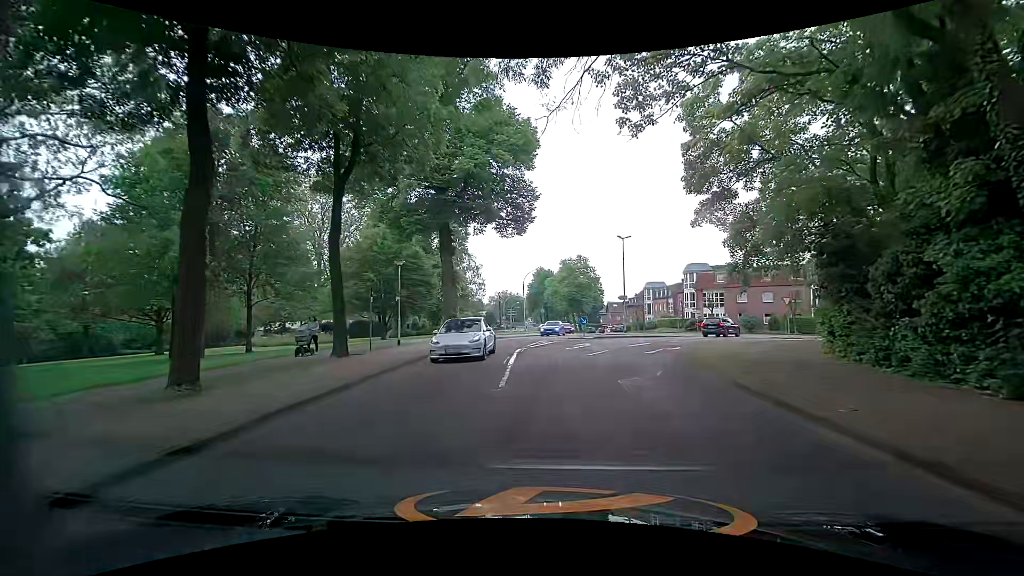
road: unclassified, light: Day
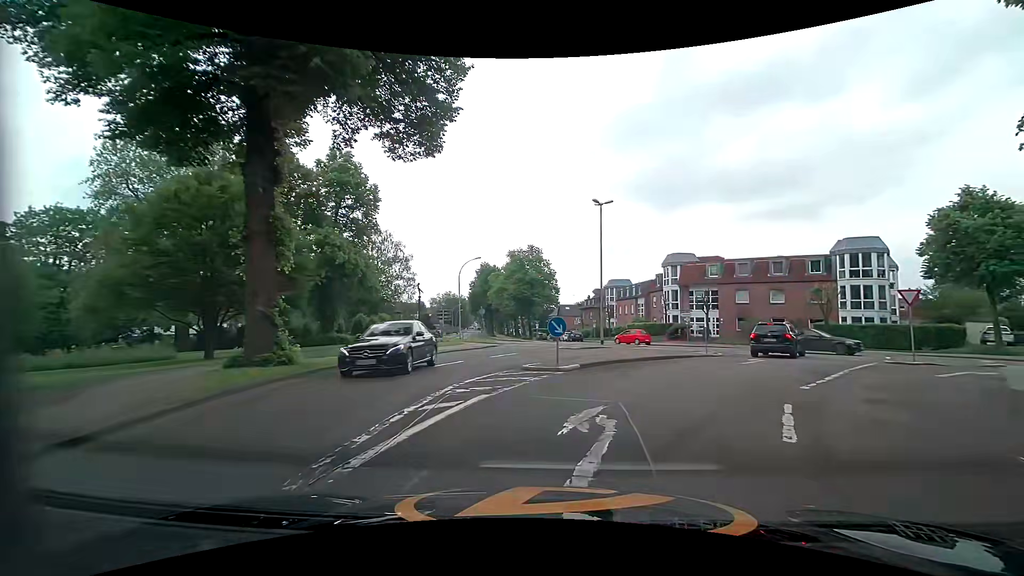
(0.0, +18.3) m; +5°
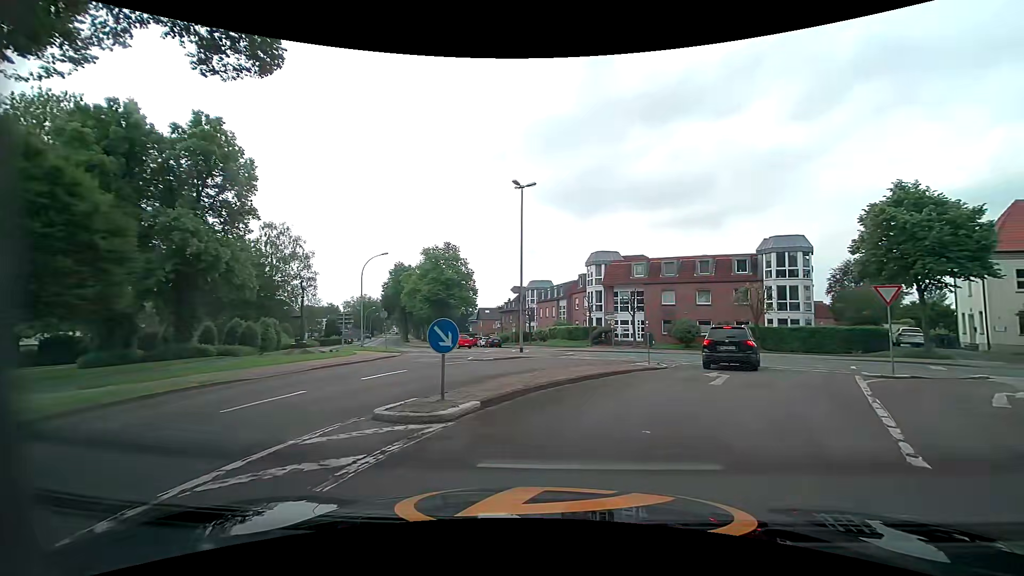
(+0.4, +6.0) m; +9°
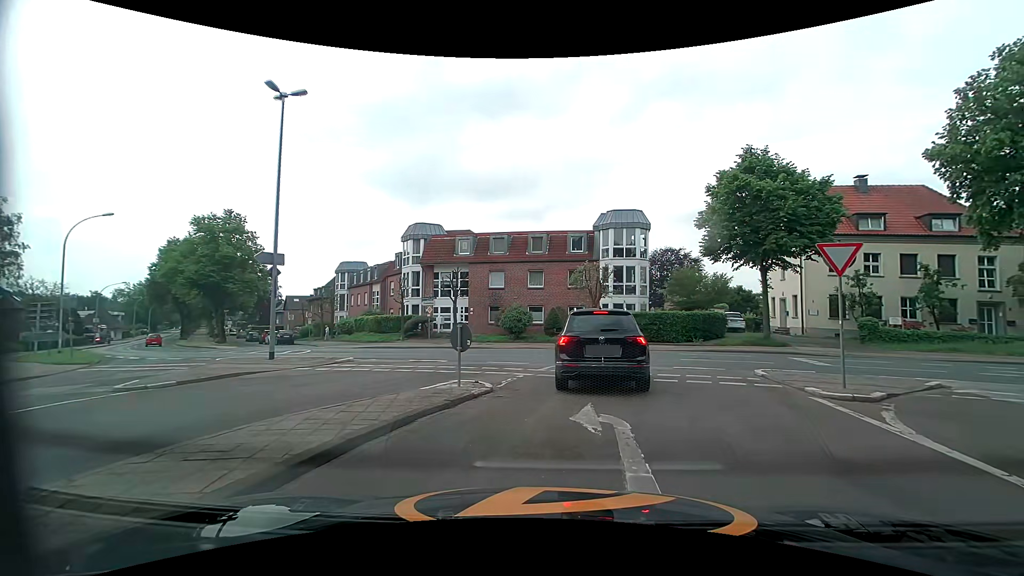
(+1.7, +9.7) m; +17°
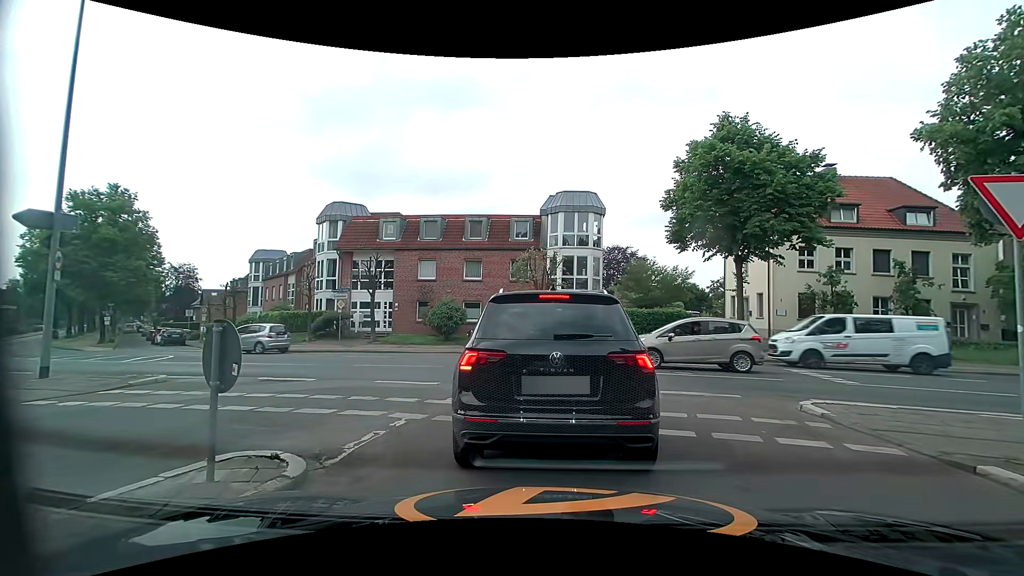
(+0.4, +5.5) m; +5°
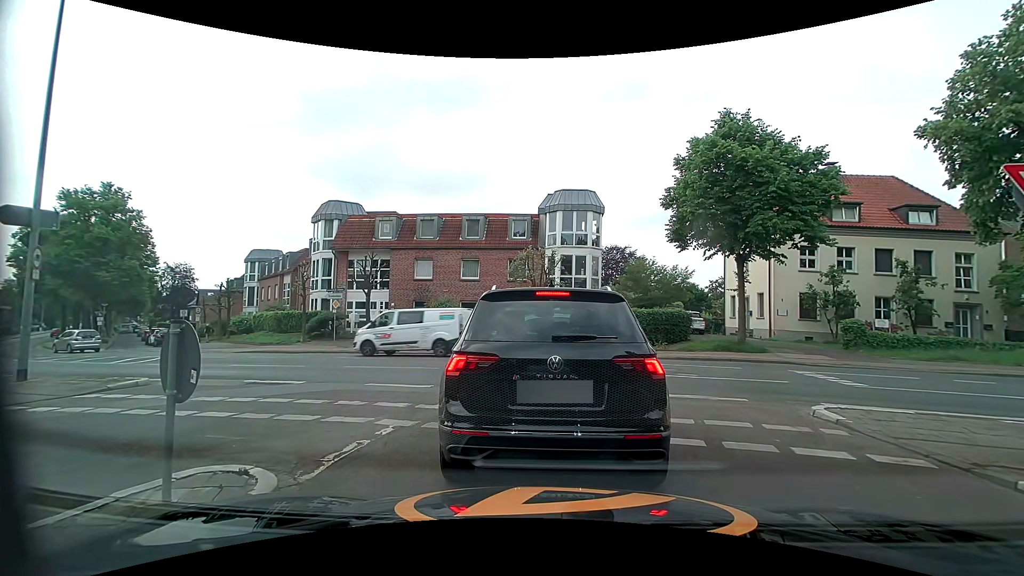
(0.0, +0.4) m; 0°
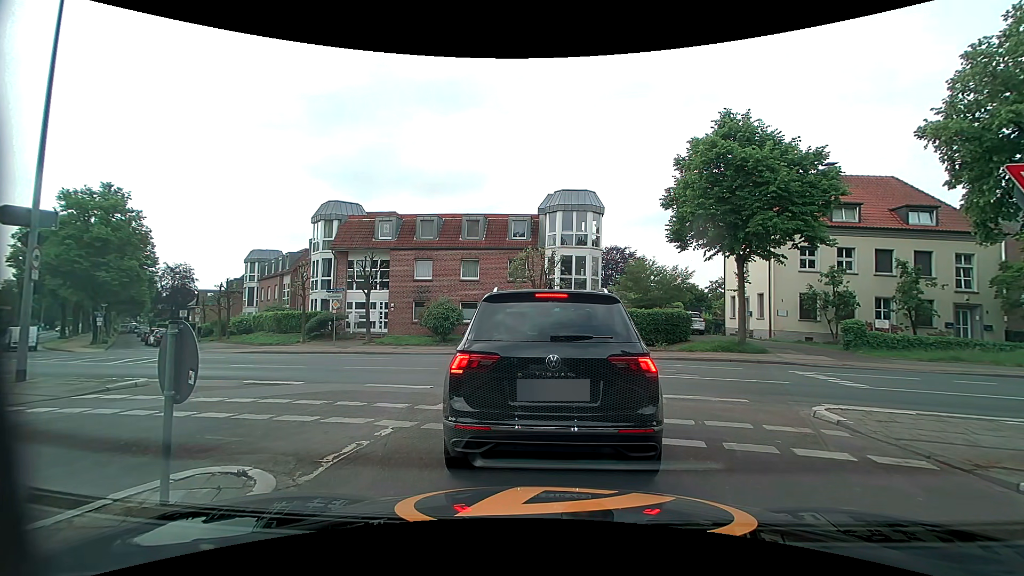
(0.0, +0.1) m; 0°
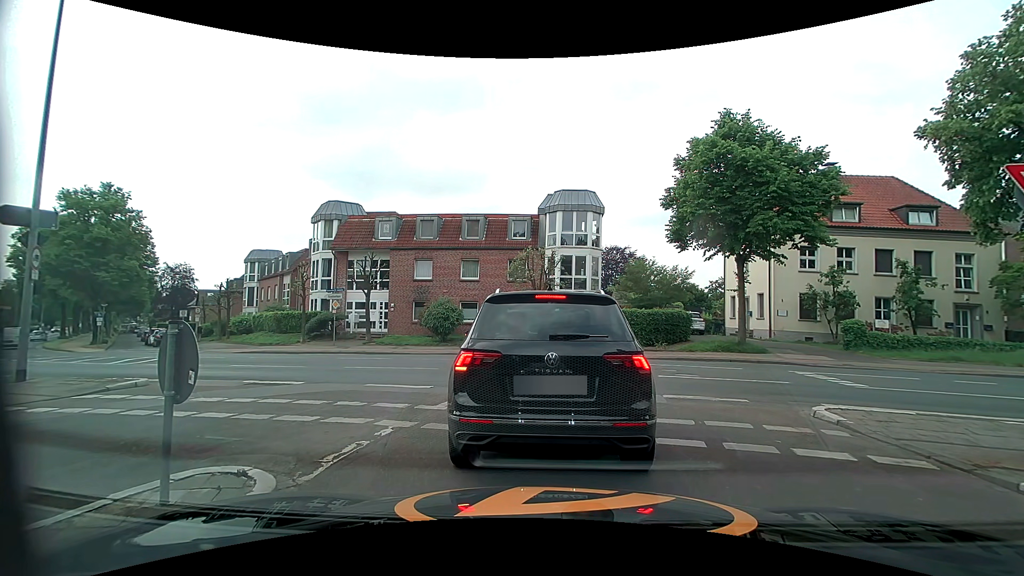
(0.0, 0.0) m; 0°
